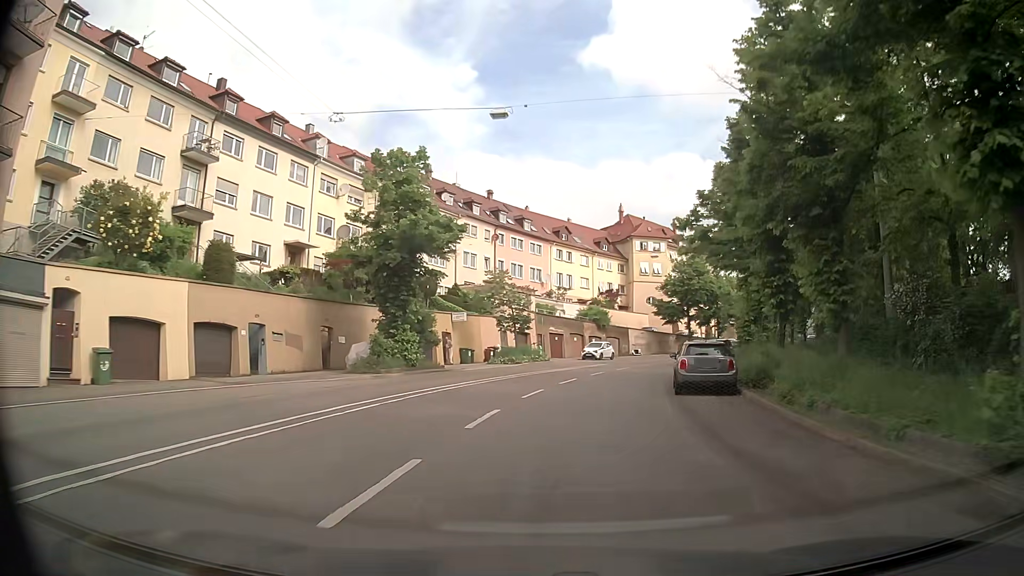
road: secondary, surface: asphalt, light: Day
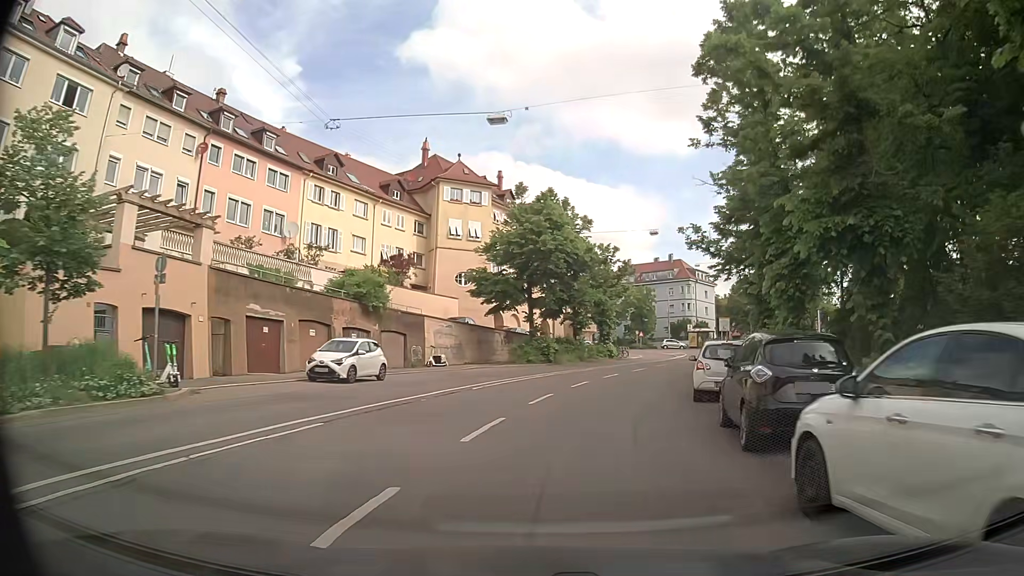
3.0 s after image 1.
(+4.9, +31.2) m; +18°
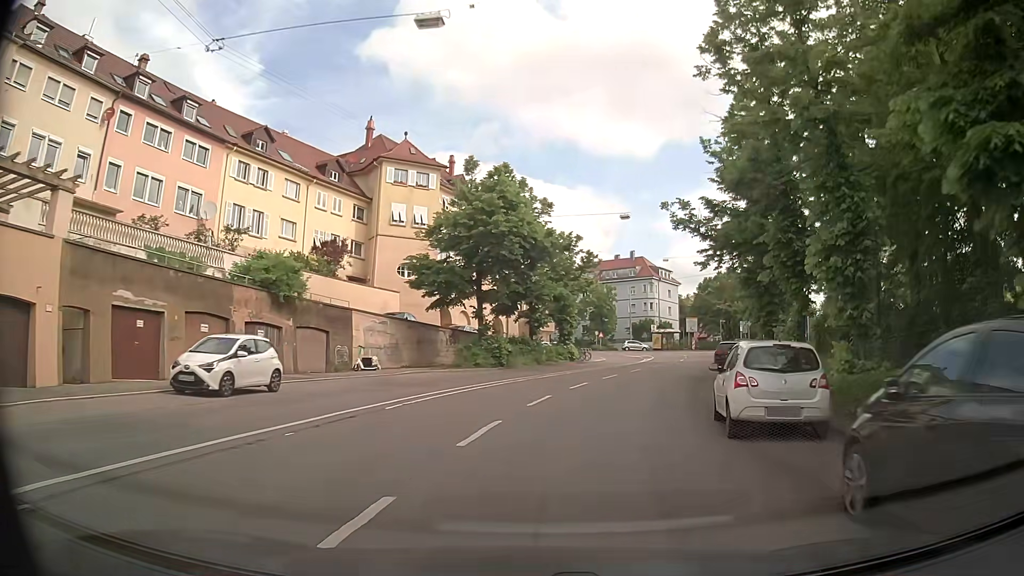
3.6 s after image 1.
(+0.2, +6.4) m; +4°
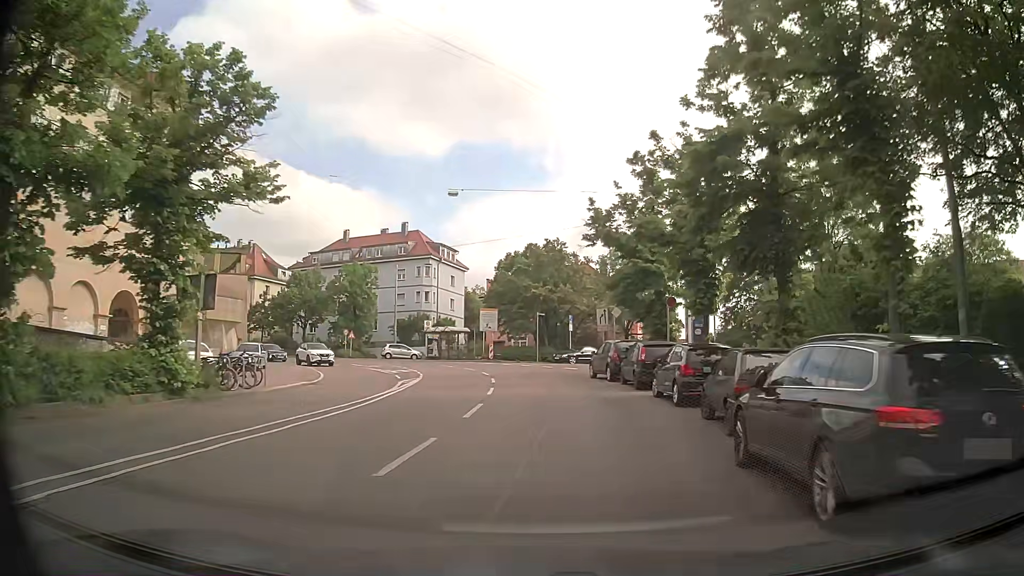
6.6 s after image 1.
(+5.3, +31.7) m; +19°
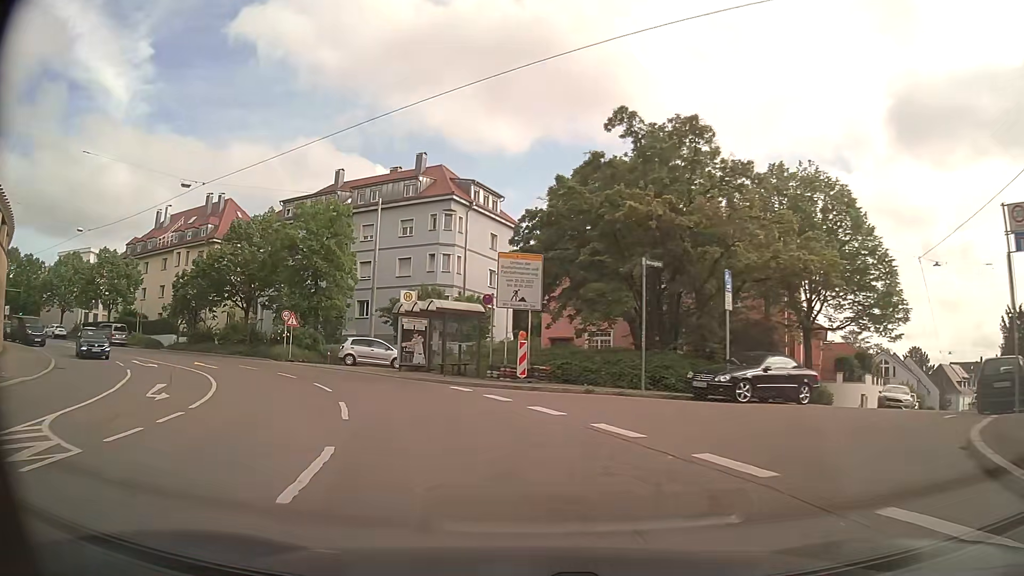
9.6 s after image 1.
(-0.4, +32.1) m; -8°
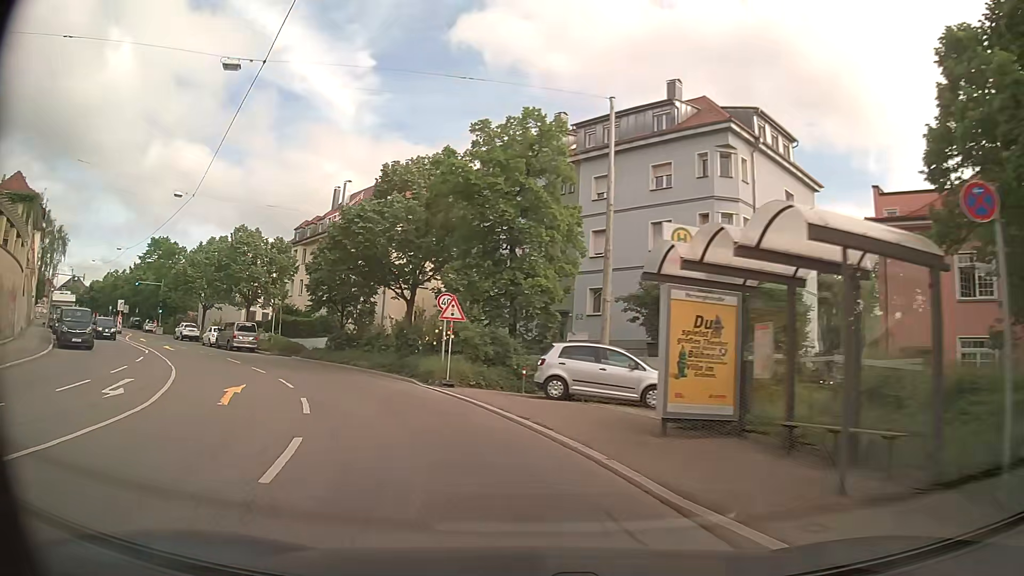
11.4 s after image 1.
(-2.9, +18.0) m; -21°
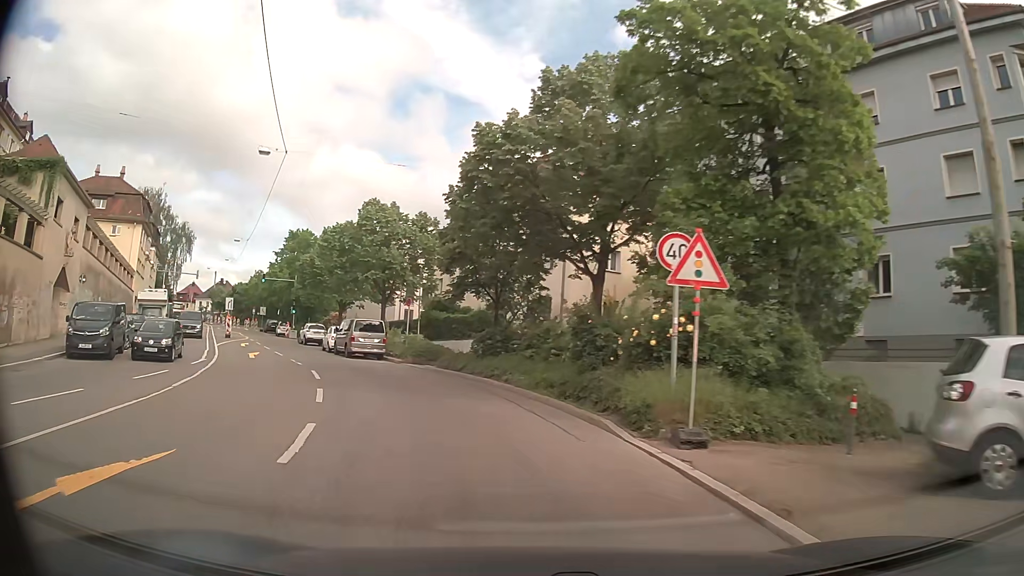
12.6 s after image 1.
(-1.6, +11.9) m; -16°
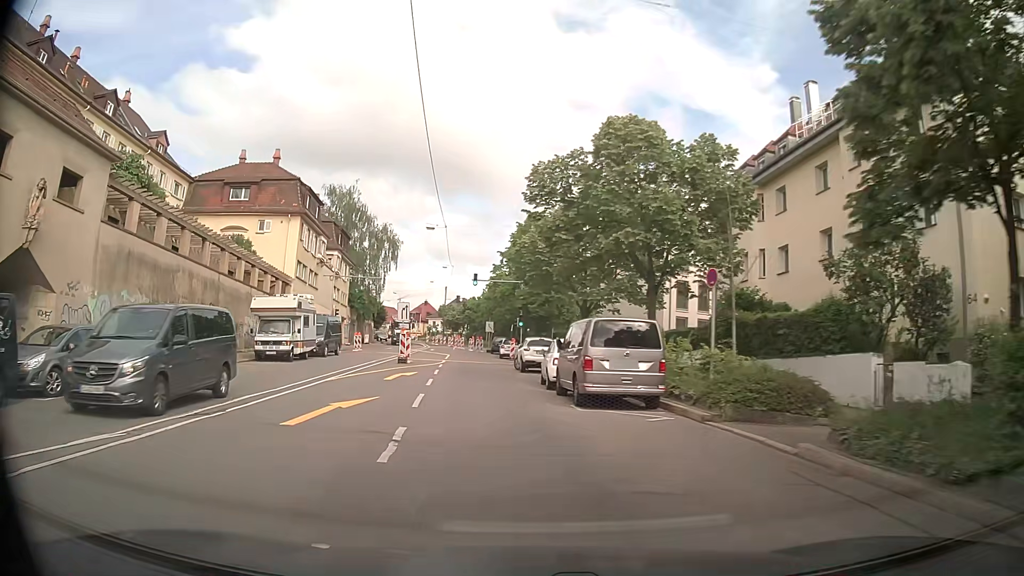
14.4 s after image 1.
(-3.5, +18.1) m; -21°
(-1, +10) (-1, +20) (-3, +30) (-4, +40) (-5, +50) (-7, +60) (-9, +69) (-11, +79) (-13, +89) (-15, +99) m
